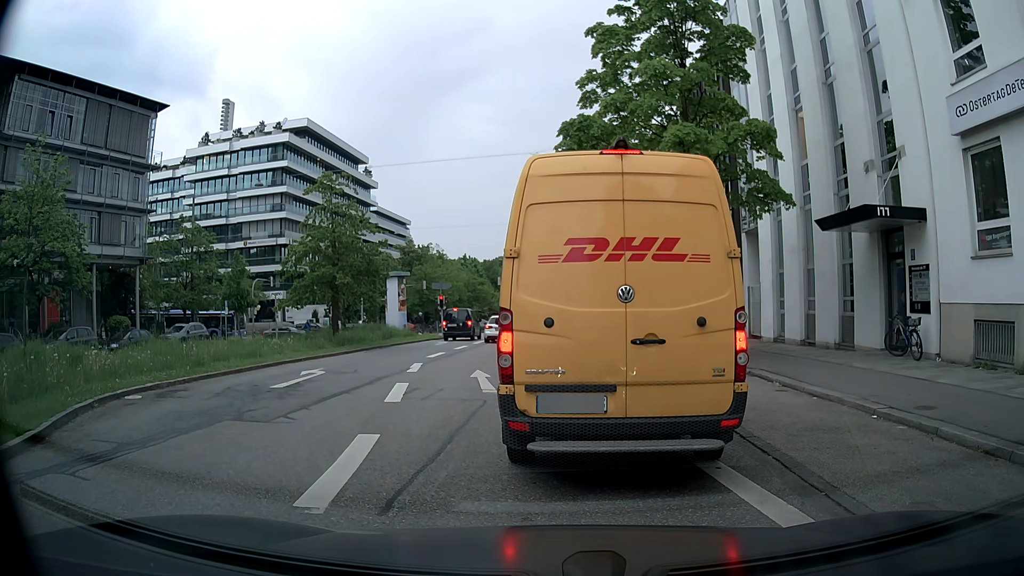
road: secondary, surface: asphalt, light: Day
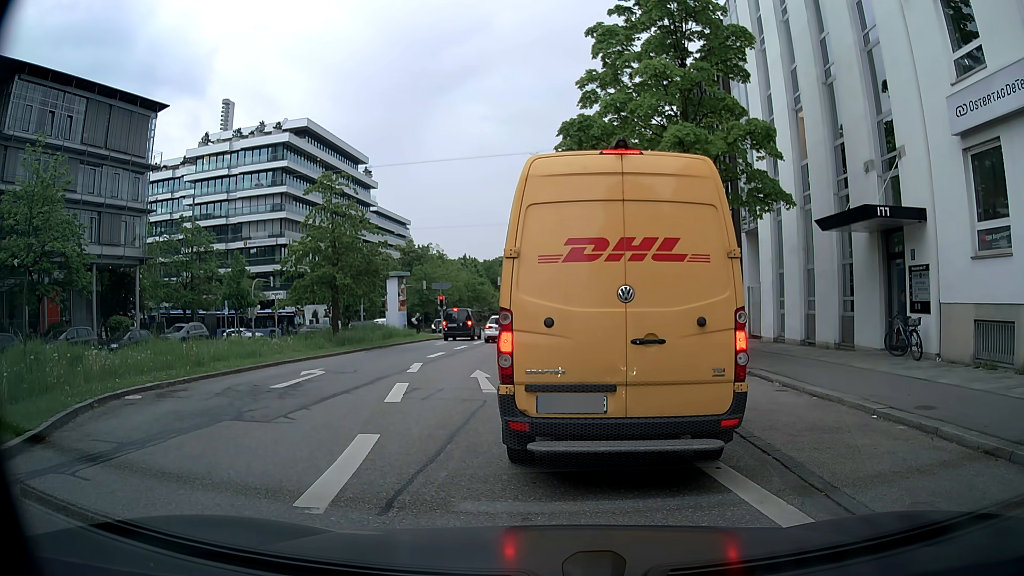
(0.0, 0.0) m; 0°
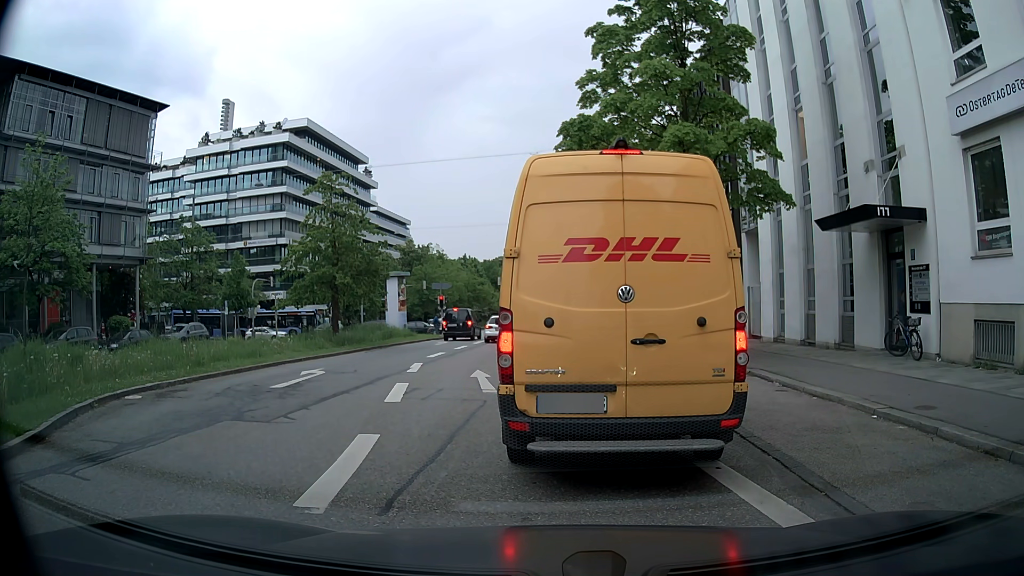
(0.0, 0.0) m; 0°
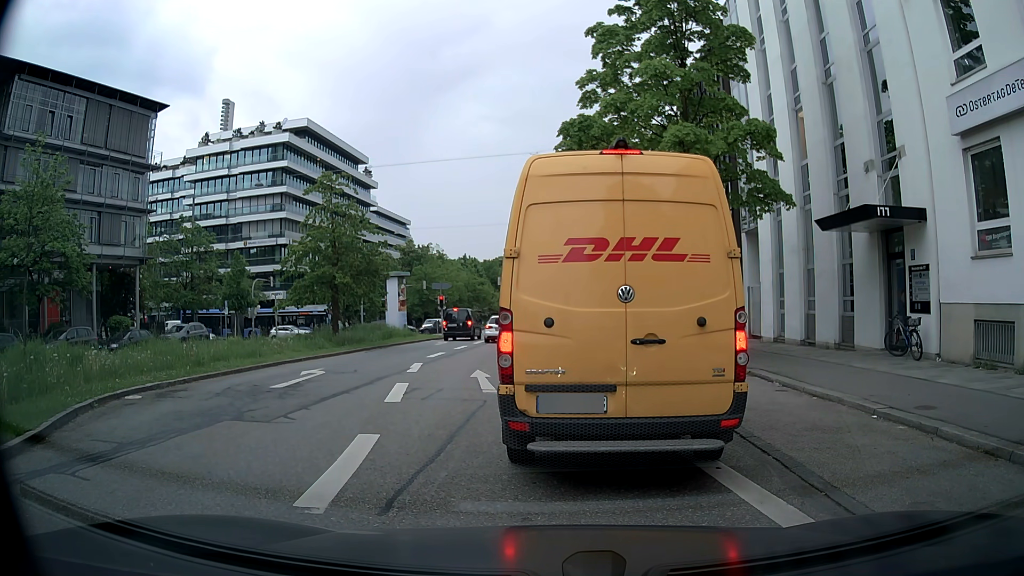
(0.0, 0.0) m; 0°
